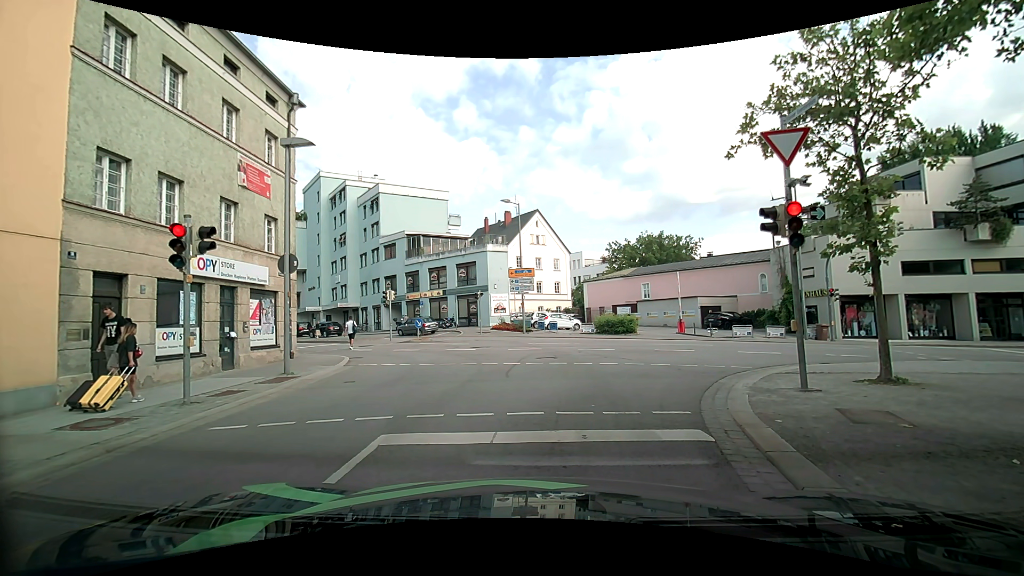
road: tertiary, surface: asphalt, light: Day
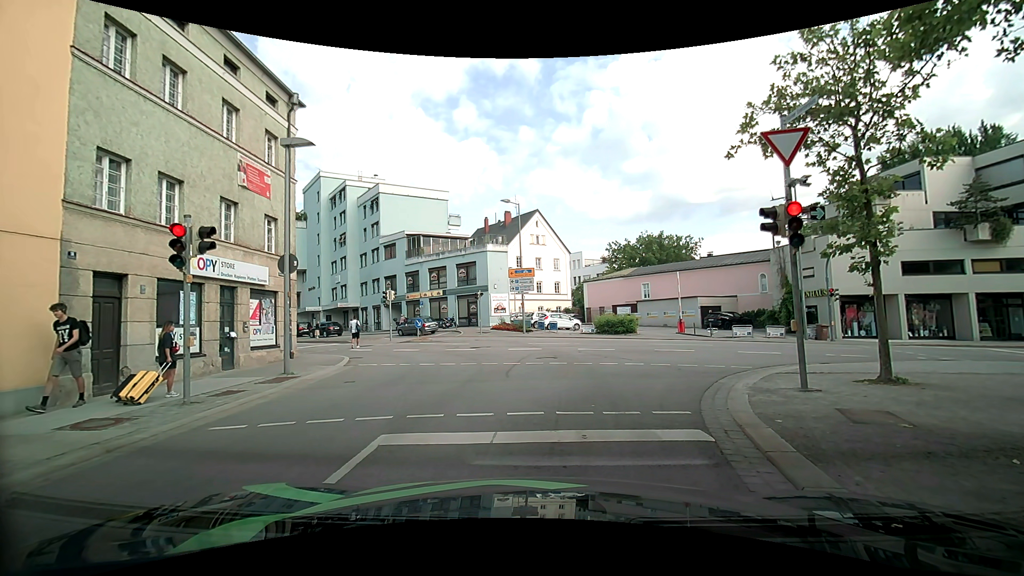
(0.0, 0.0) m; 0°
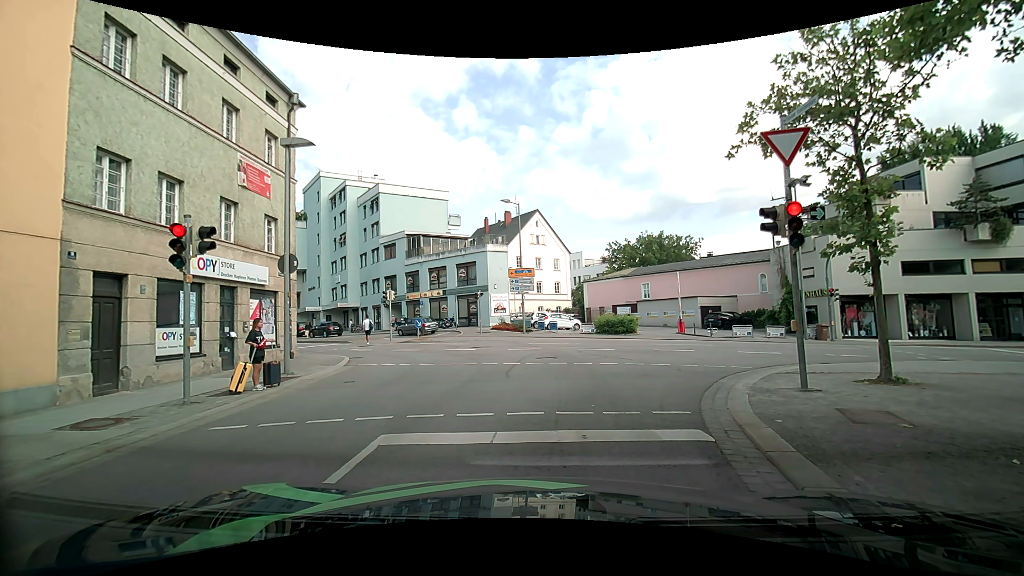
(0.0, 0.0) m; 0°
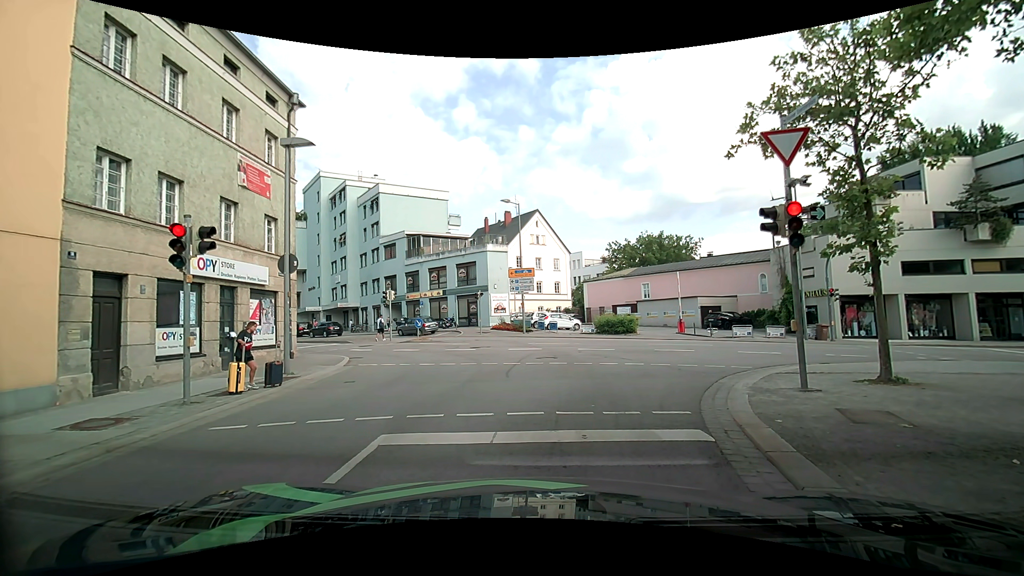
(0.0, 0.0) m; 0°
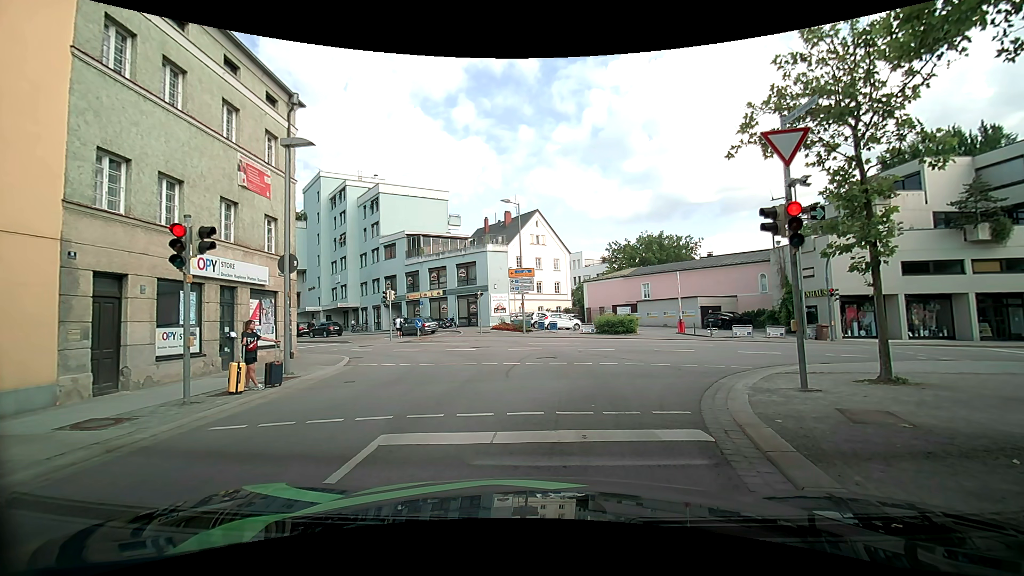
(0.0, 0.0) m; 0°
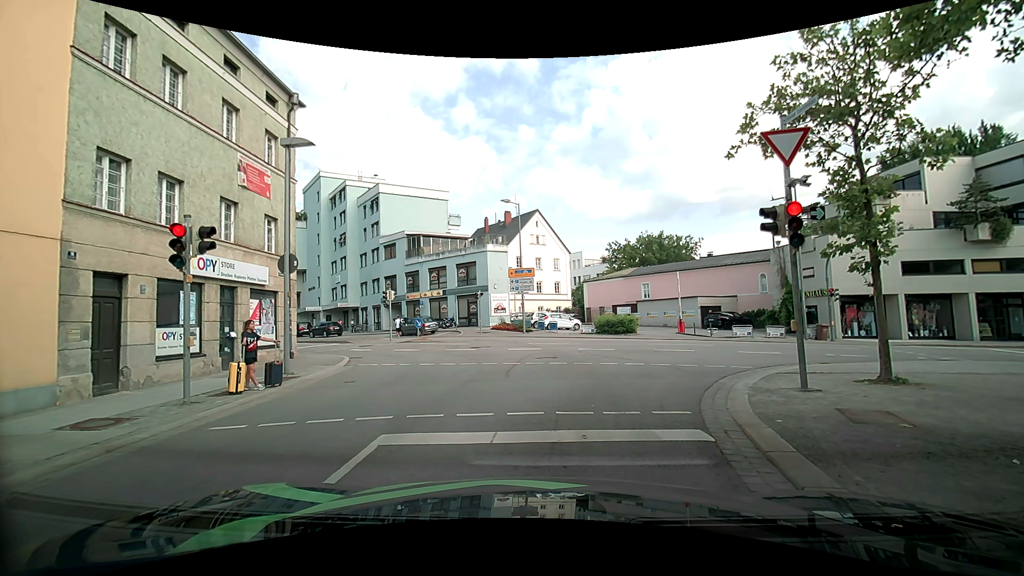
(0.0, 0.0) m; 0°
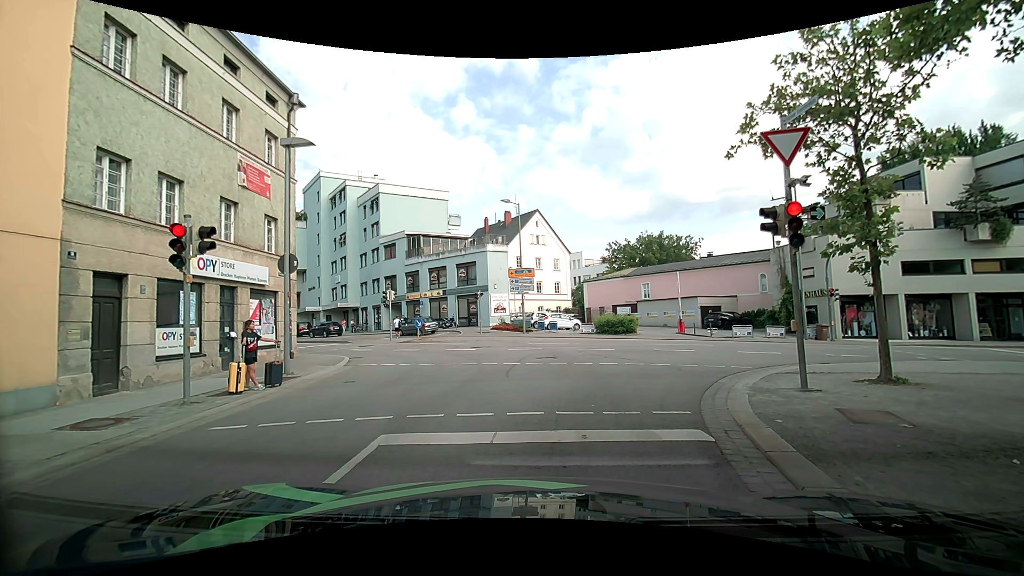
(0.0, 0.0) m; 0°
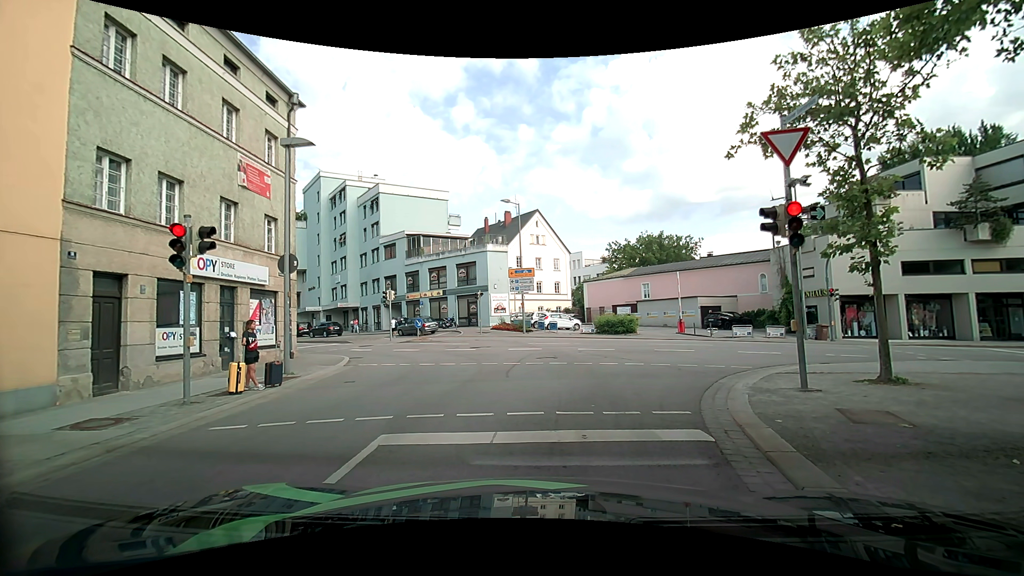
(0.0, 0.0) m; 0°
(0, +10) (-1, +20) (-4, +29) (-10, +37) (-19, +42) (-27, +48) (-35, +53) (-43, +60) (-51, +66) (-58, +73) m
